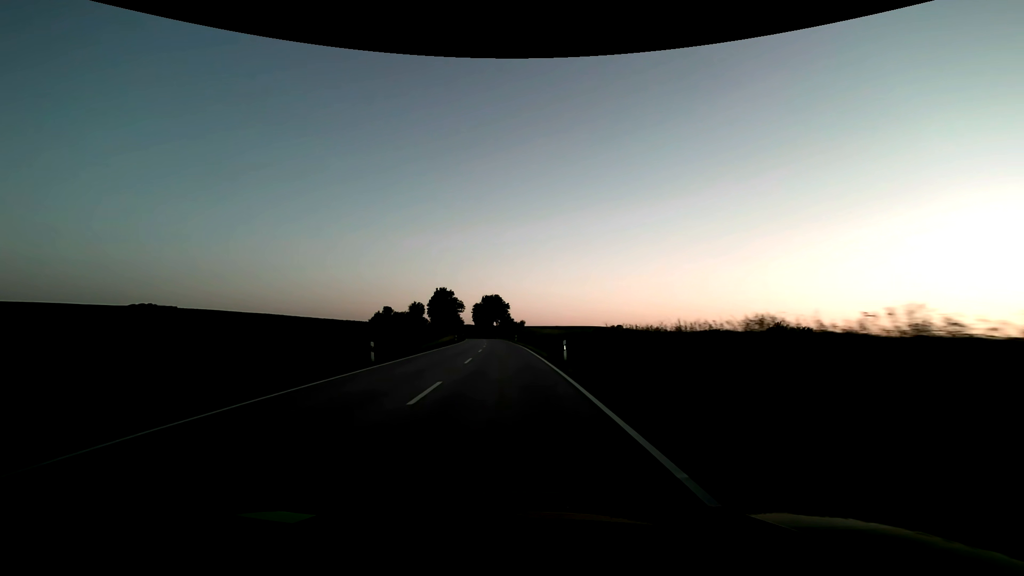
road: secondary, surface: asphalt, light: Sunrise
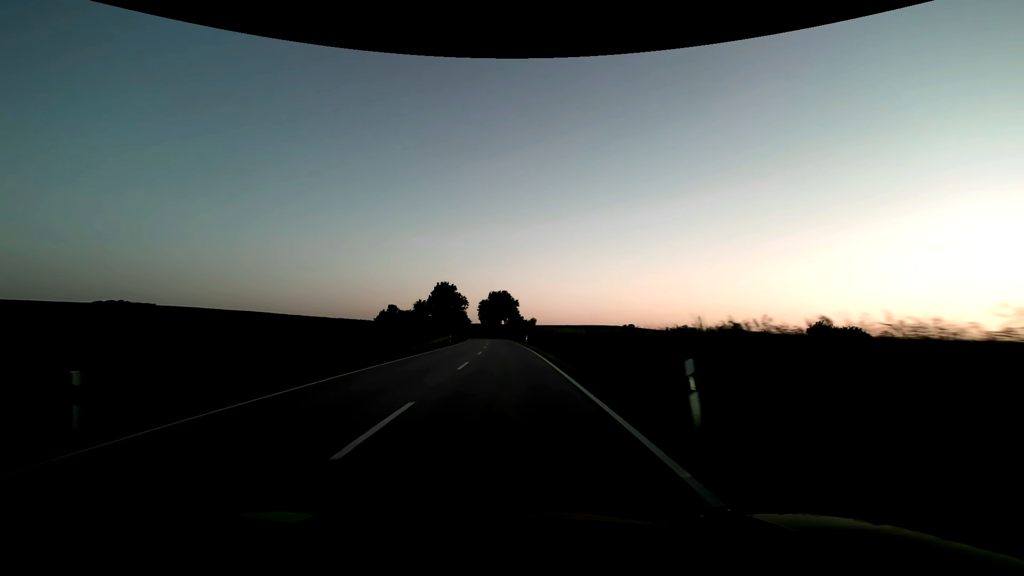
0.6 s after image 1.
(-0.2, +15.9) m; -1°
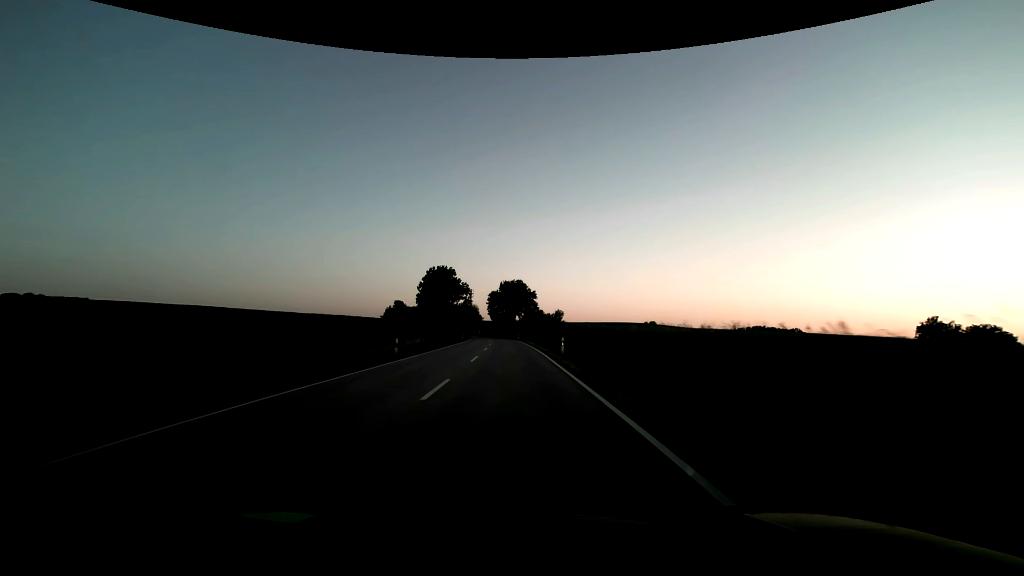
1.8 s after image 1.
(-0.5, +31.8) m; -2°
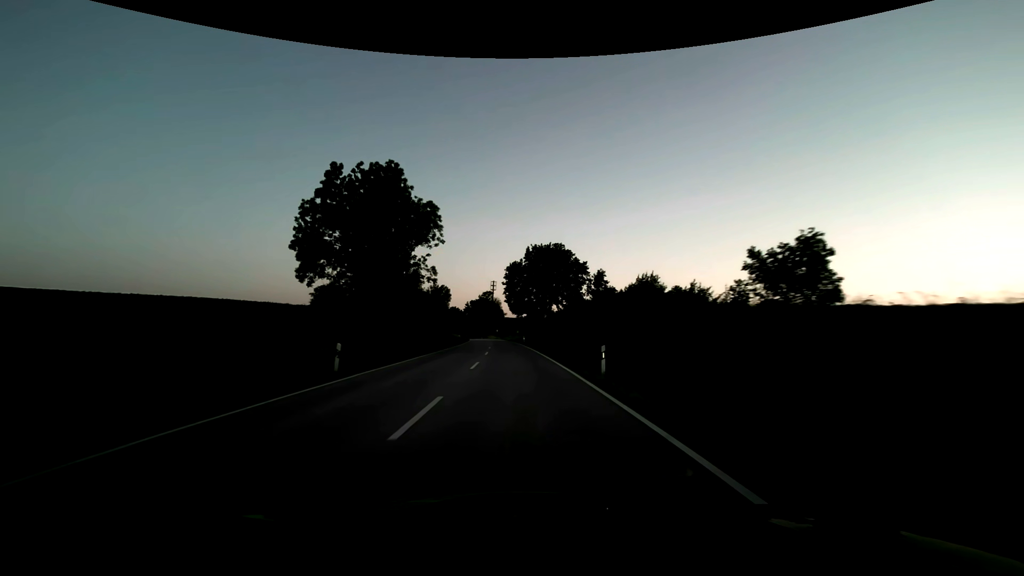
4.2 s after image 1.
(-1.8, +63.5) m; -3°
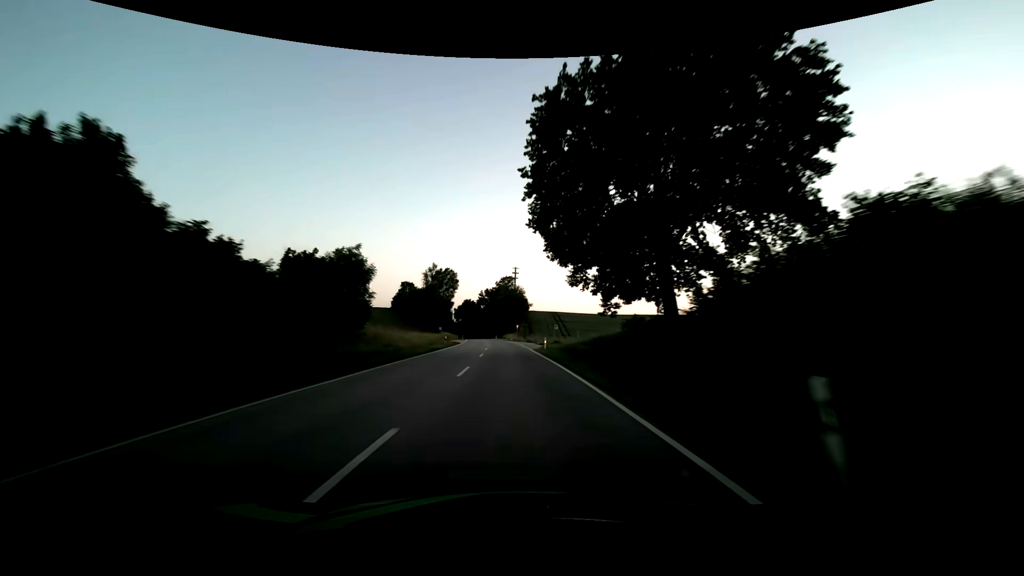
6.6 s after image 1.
(-1.6, +63.5) m; -3°
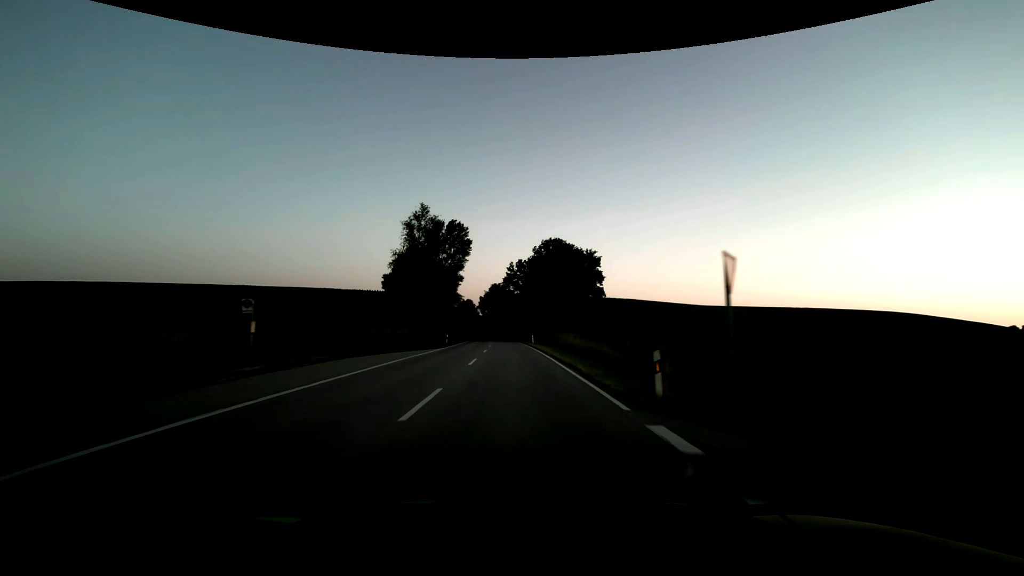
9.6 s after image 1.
(-3.2, +79.3) m; -5°
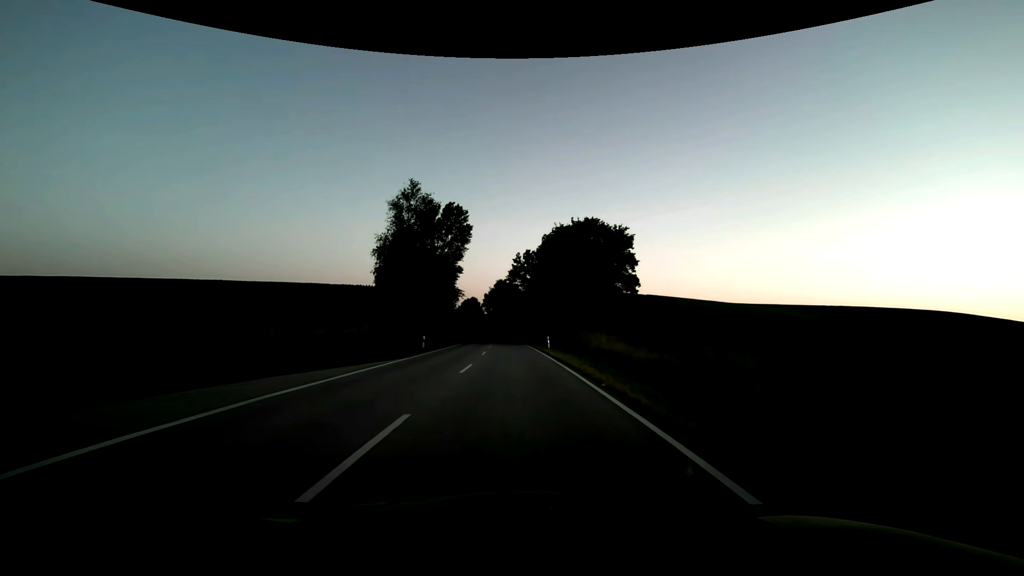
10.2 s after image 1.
(-0.1, +15.9) m; -1°
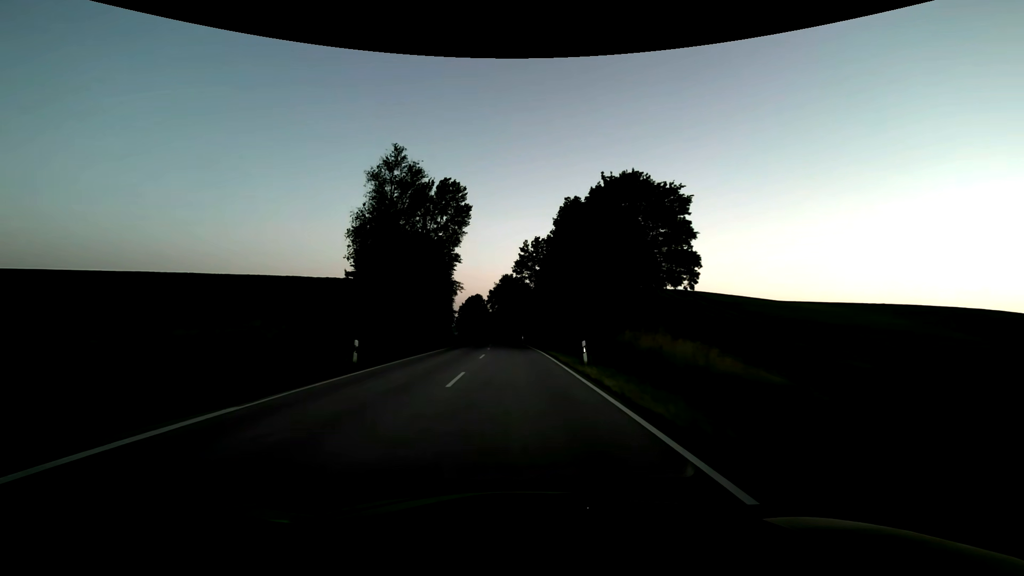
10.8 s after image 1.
(-0.1, +15.9) m; -1°
(0, +10) (0, +20) (0, +30) (-1, +40) (-1, +50) (-2, +60) (-2, +70) (-3, +80) (-4, +90) (-4, +100) m
